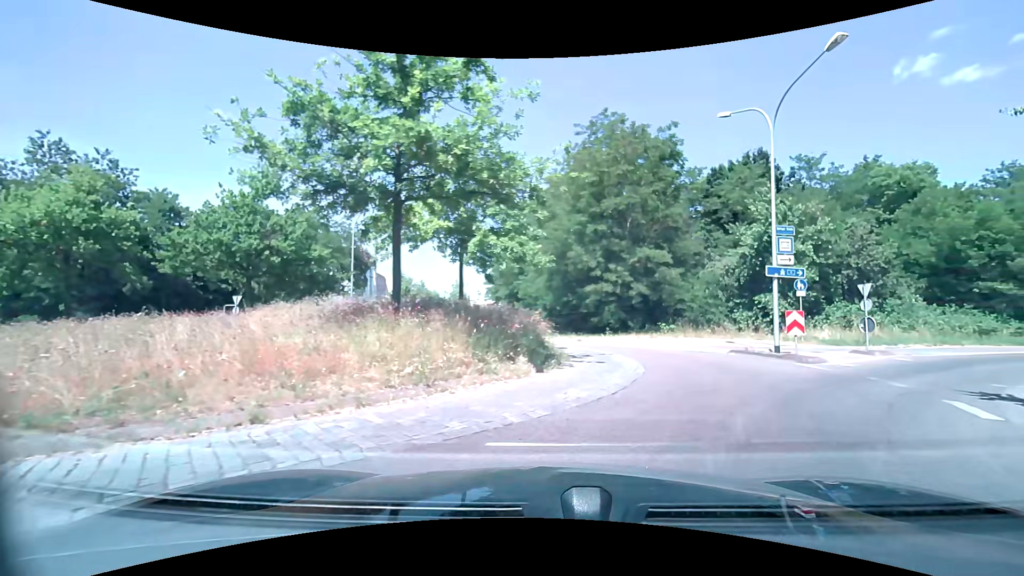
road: unclassified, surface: asphalt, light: Day
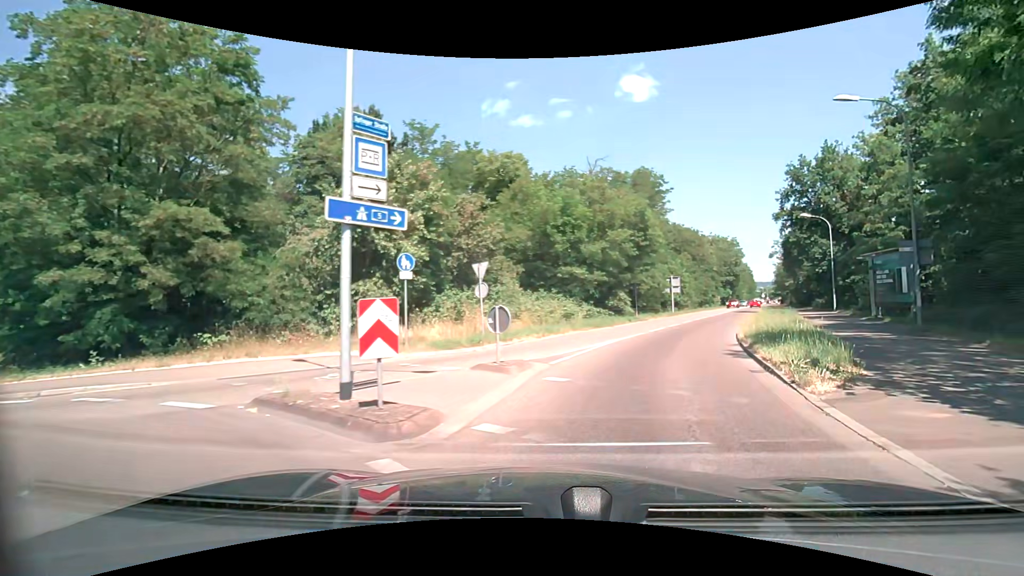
(+4.2, +10.9) m; +40°
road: secondary
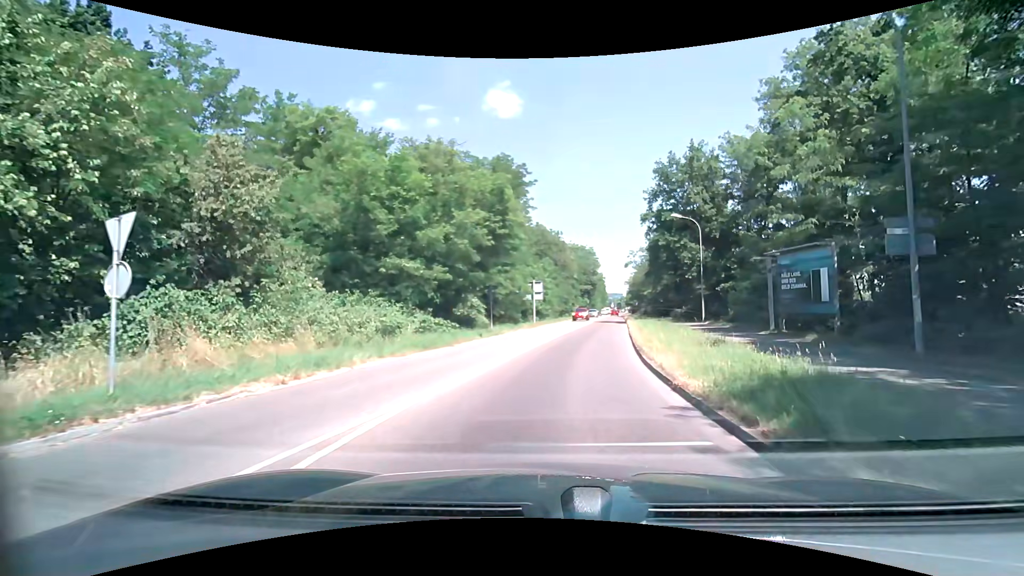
(+1.8, +10.3) m; +16°
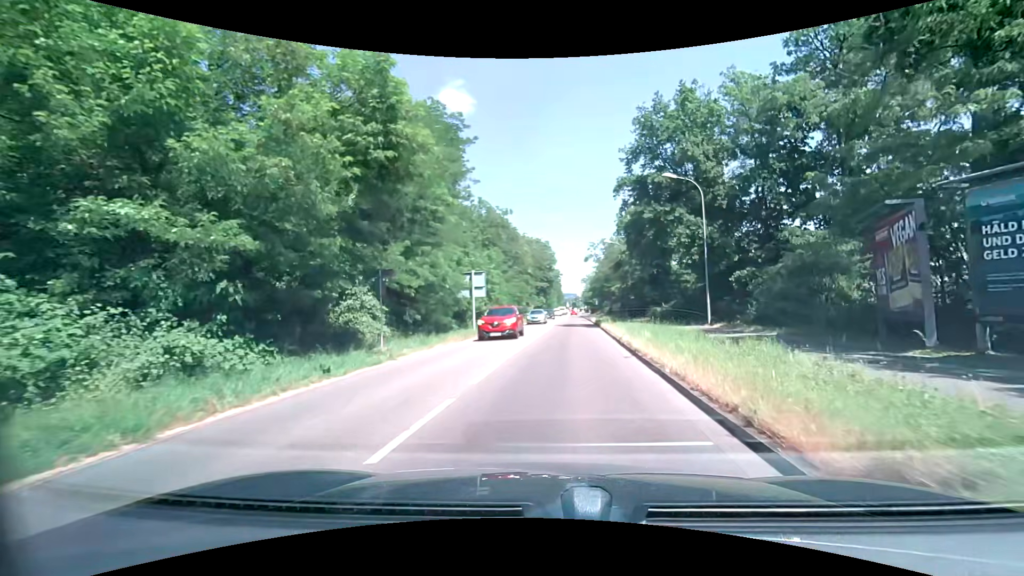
(+0.7, +13.5) m; +5°
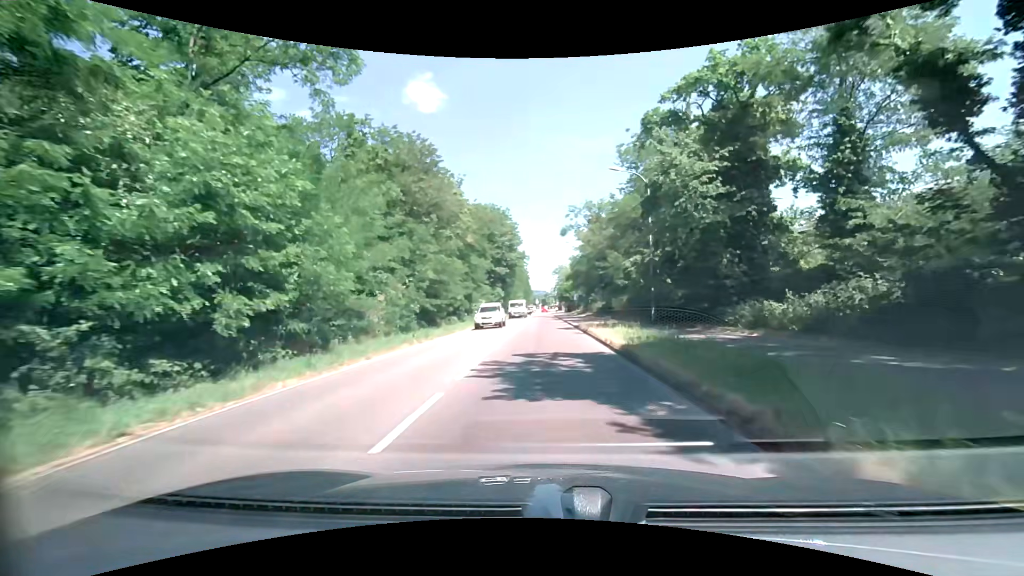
(+2.0, +31.7) m; +4°
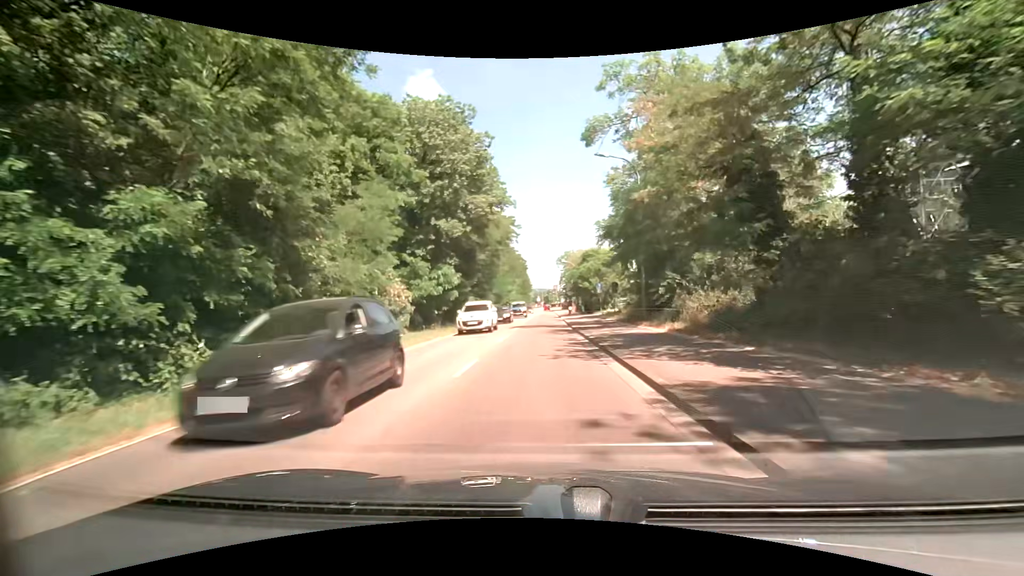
(+0.4, +35.9) m; 0°
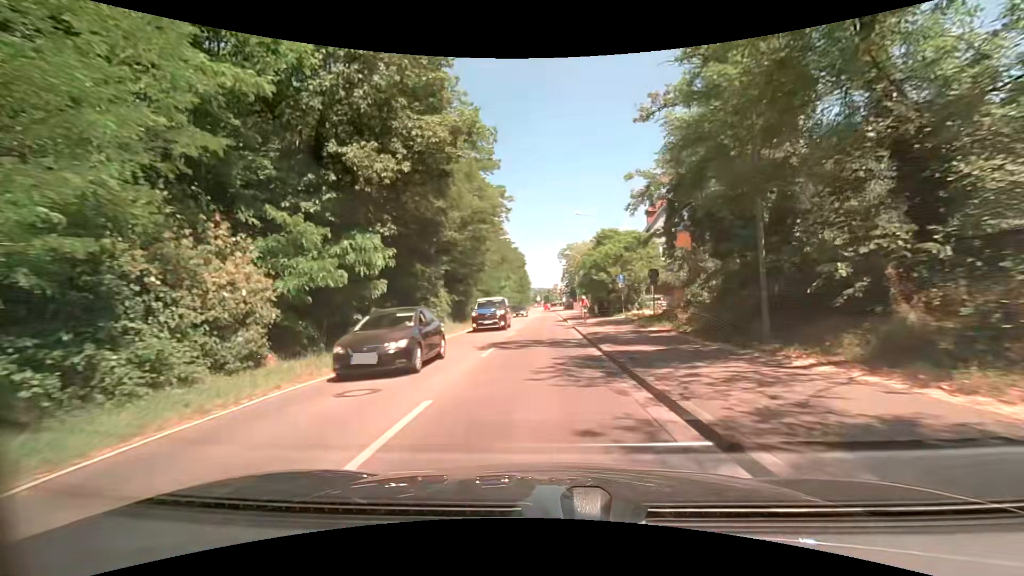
(0.0, +14.3) m; 0°
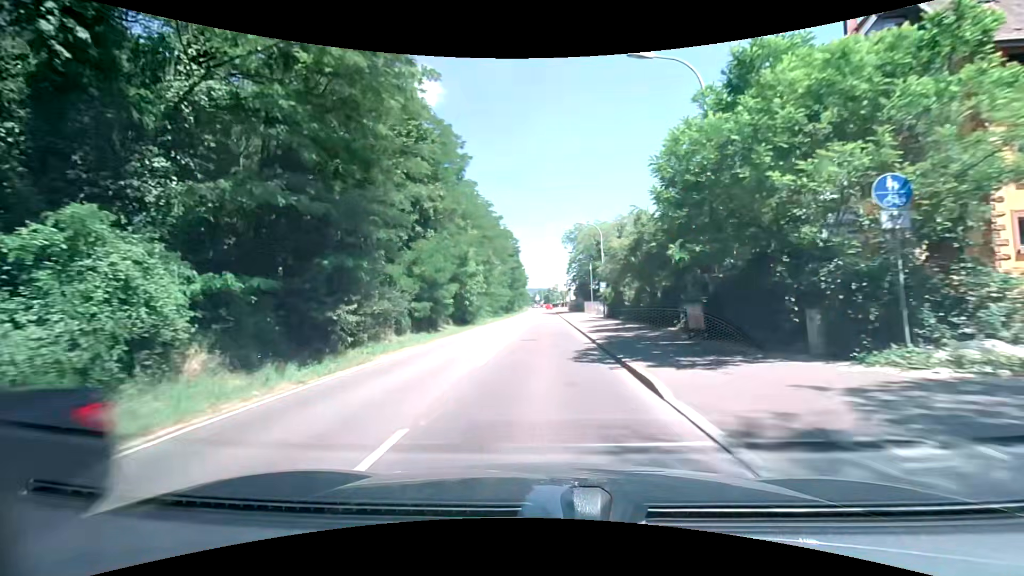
(+0.1, +28.6) m; +1°
(0, +10) (0, +20) (0, +30) (0, +40) (0, +50) (0, +60) (-1, +70) (-1, +80) (-1, +90) (-1, +100) m
